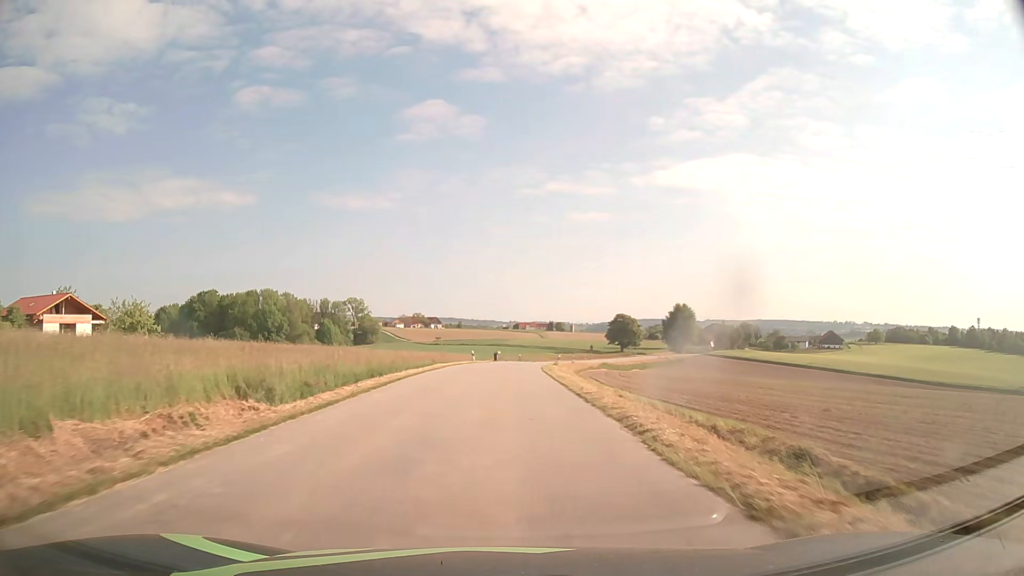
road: tertiary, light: Day
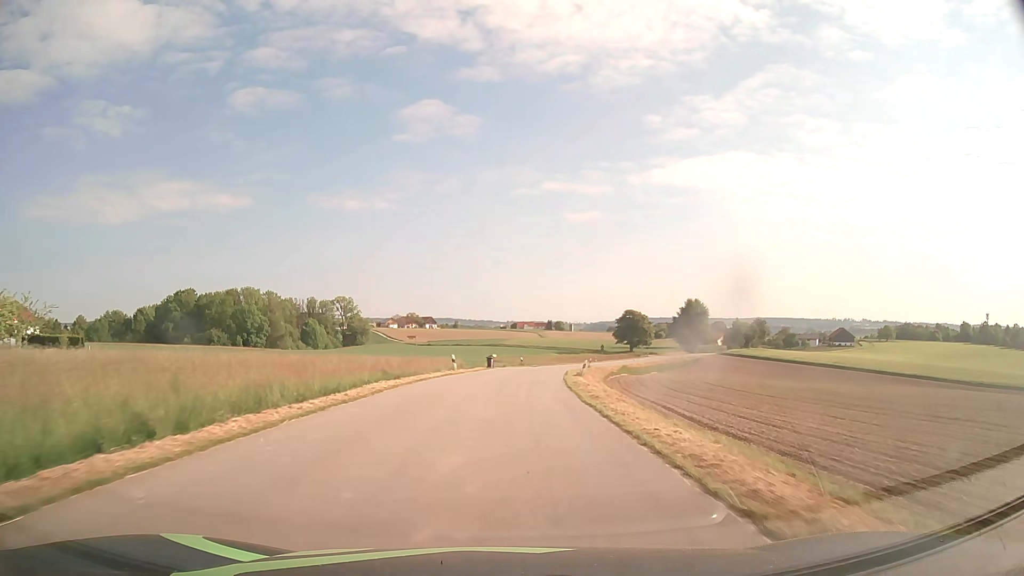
(-0.1, +19.7) m; 0°
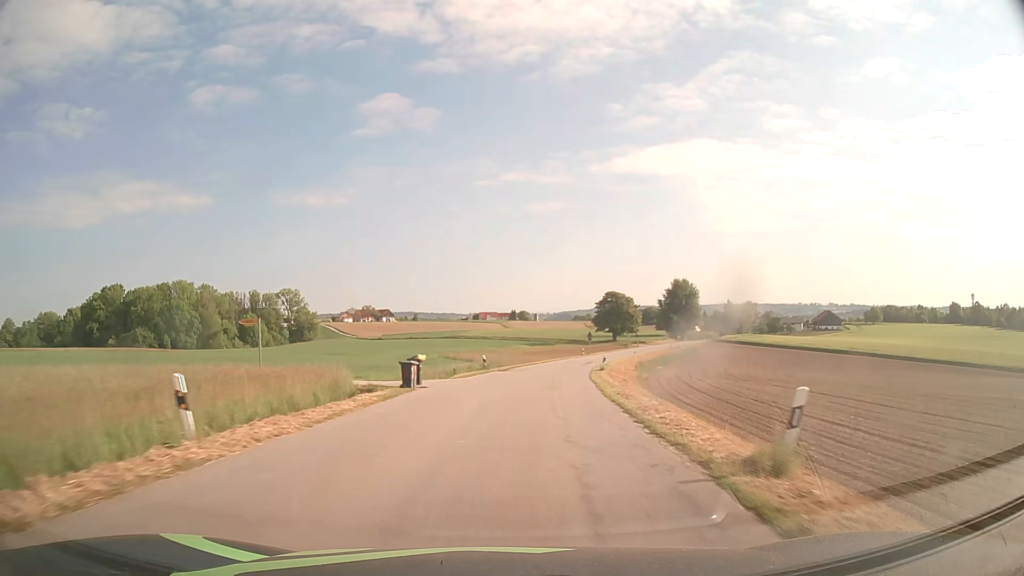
(+0.7, +30.1) m; +3°
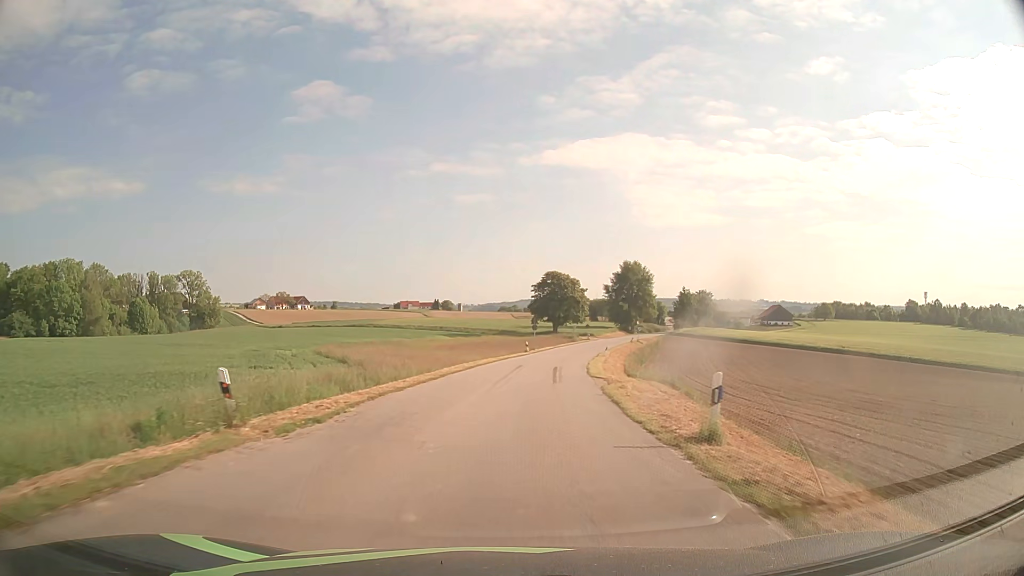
(+1.7, +31.0) m; +6°
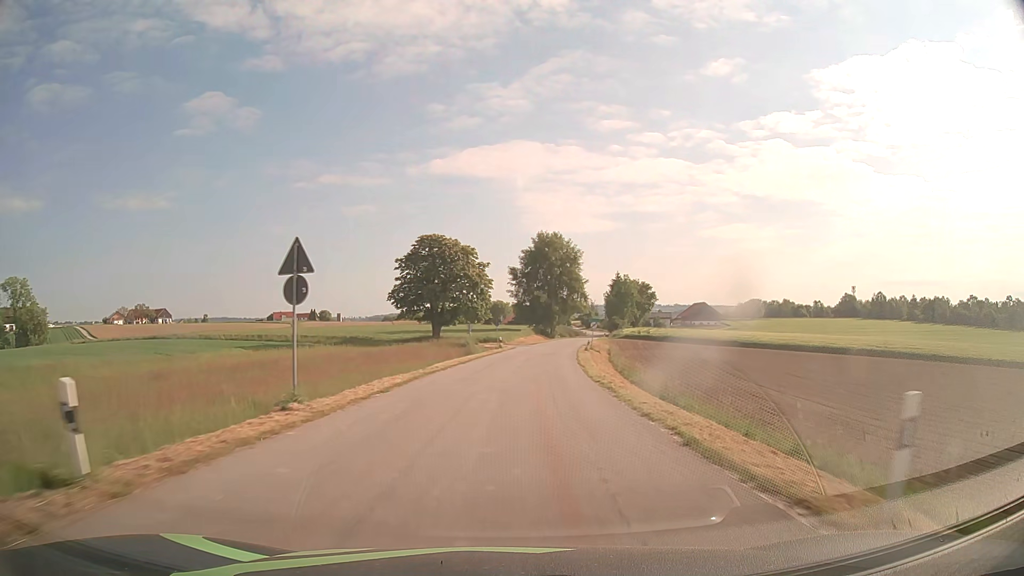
(+4.9, +54.1) m; +10°
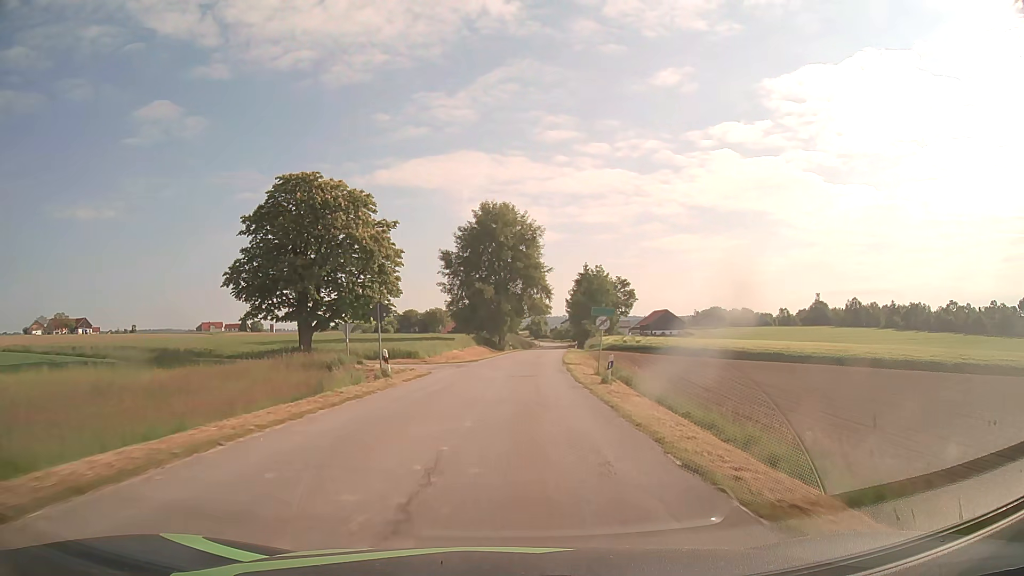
(+1.4, +33.4) m; +5°
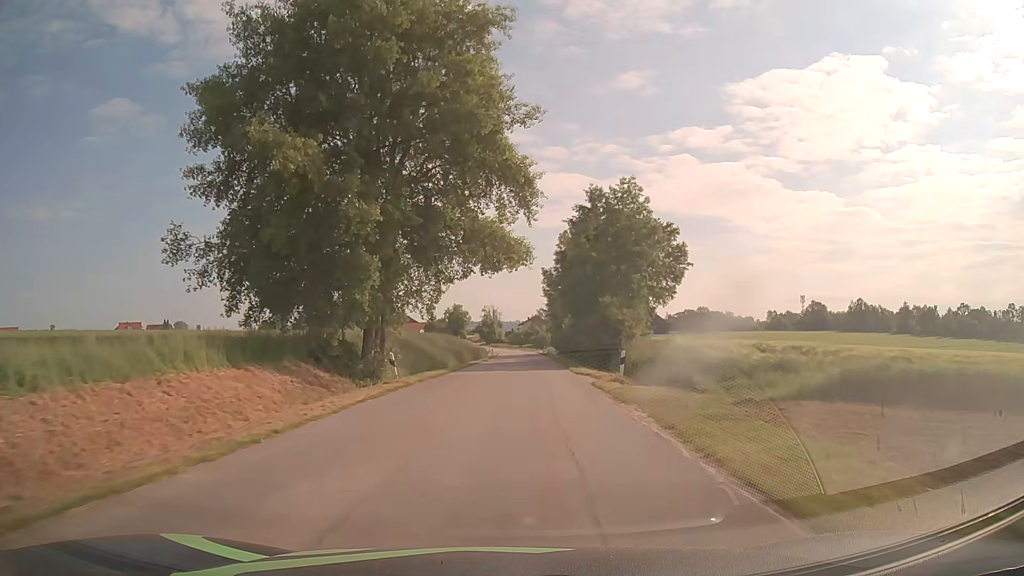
(+2.6, +56.3) m; +4°
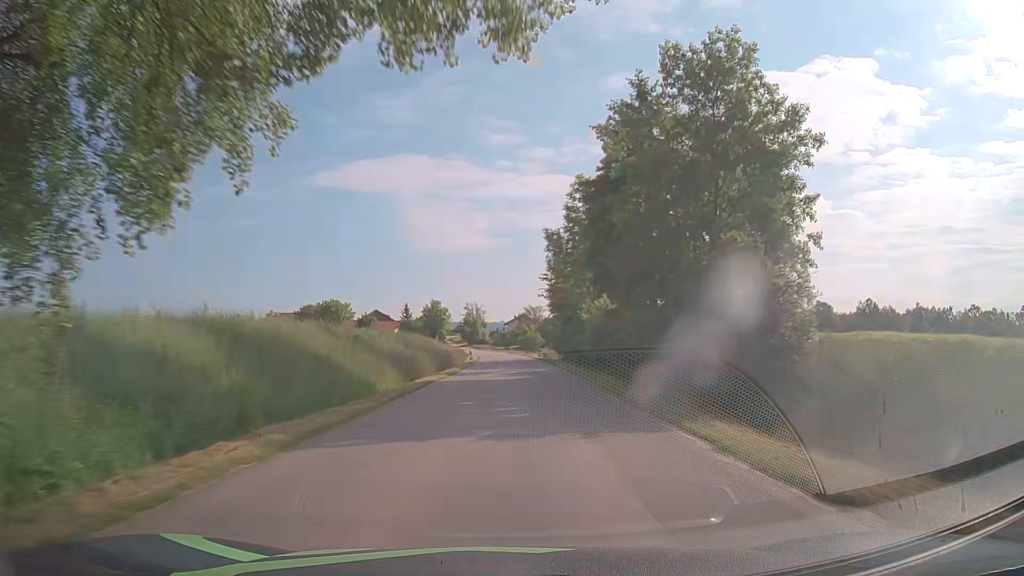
(+0.1, +23.1) m; +2°
